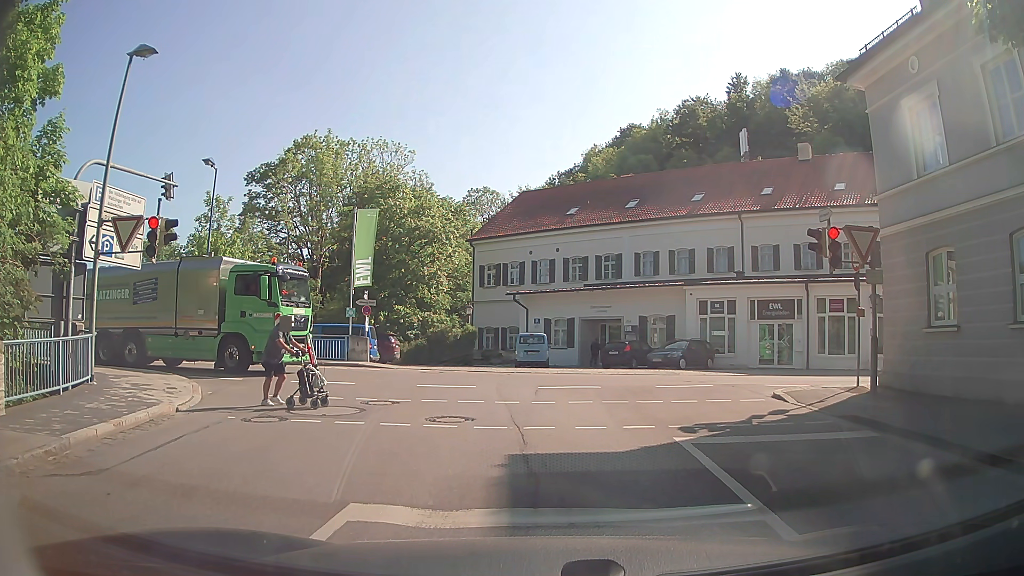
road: residential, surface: asphalt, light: Day
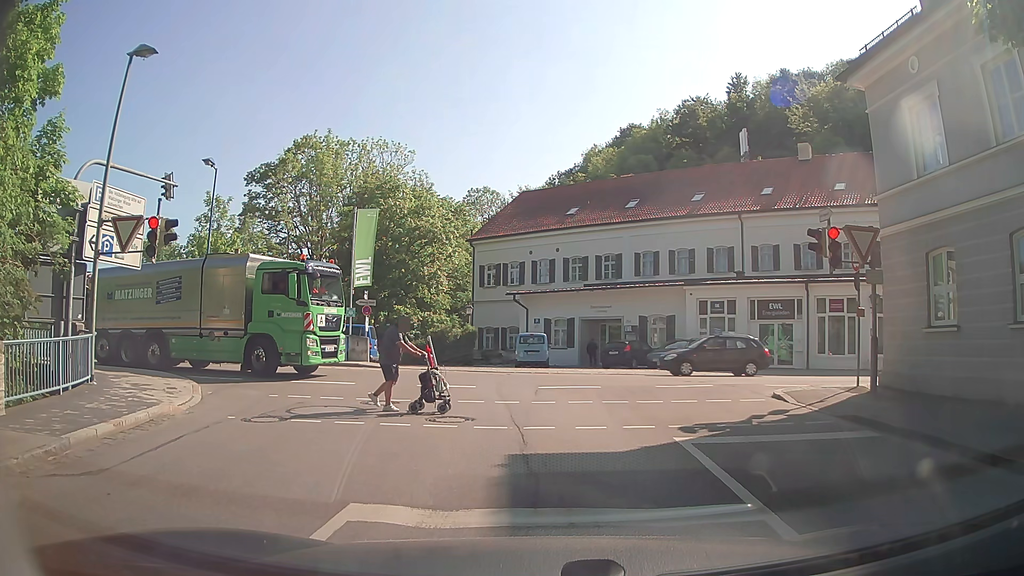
(0.0, 0.0) m; 0°
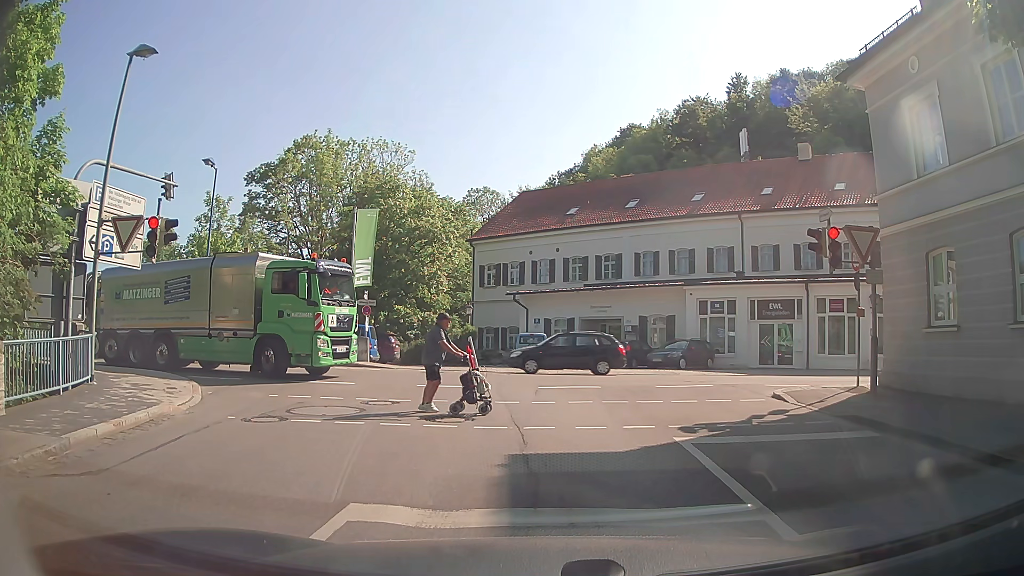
(0.0, 0.0) m; 0°
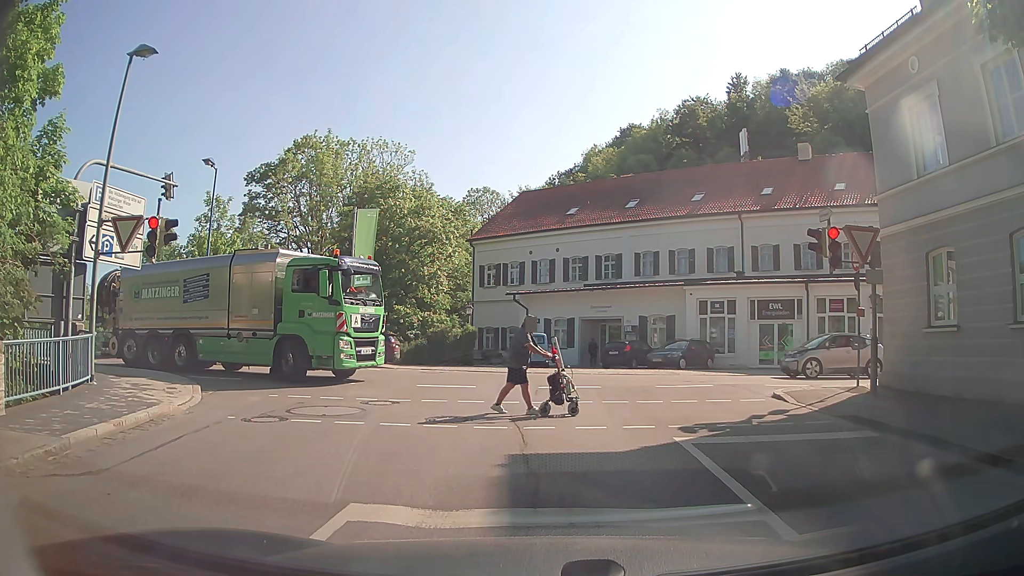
(0.0, 0.0) m; 0°
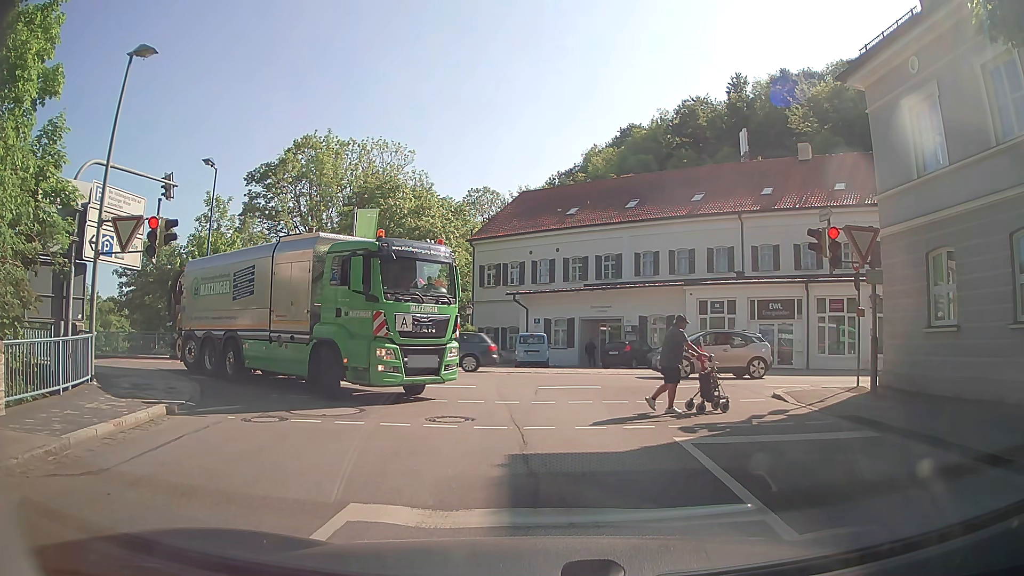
(0.0, 0.0) m; 0°
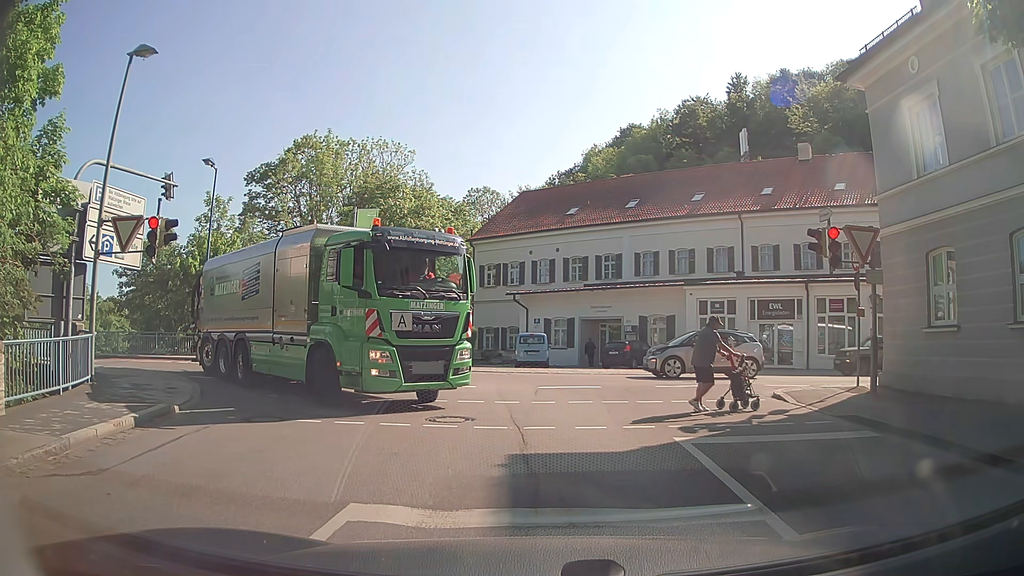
(0.0, 0.0) m; 0°
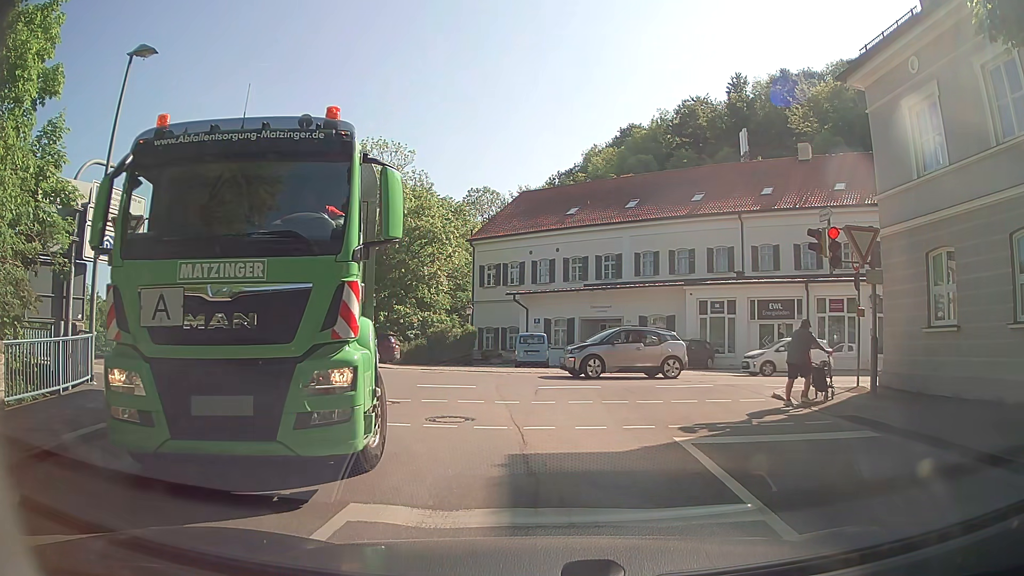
(0.0, 0.0) m; 0°
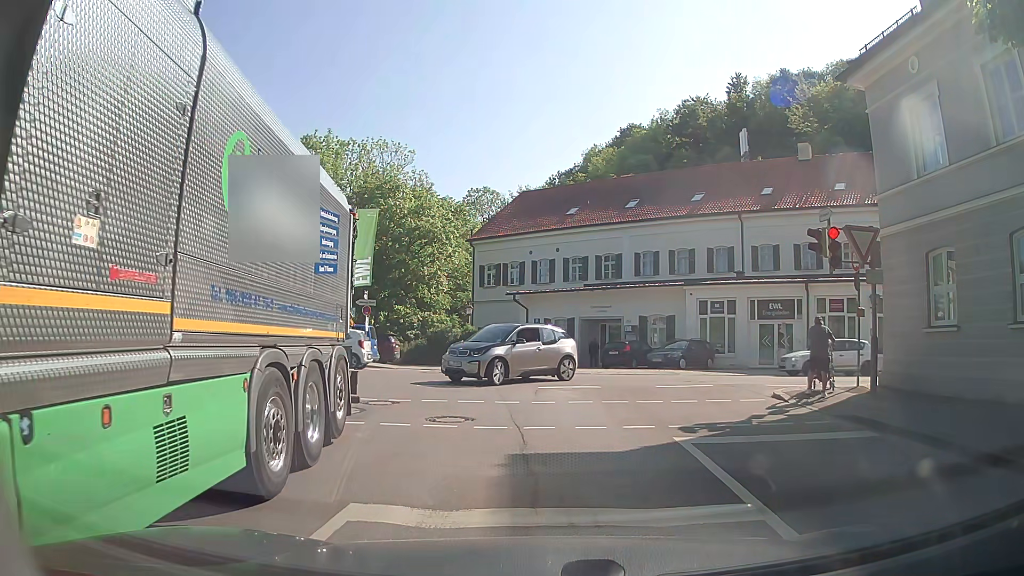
(0.0, 0.0) m; 0°
